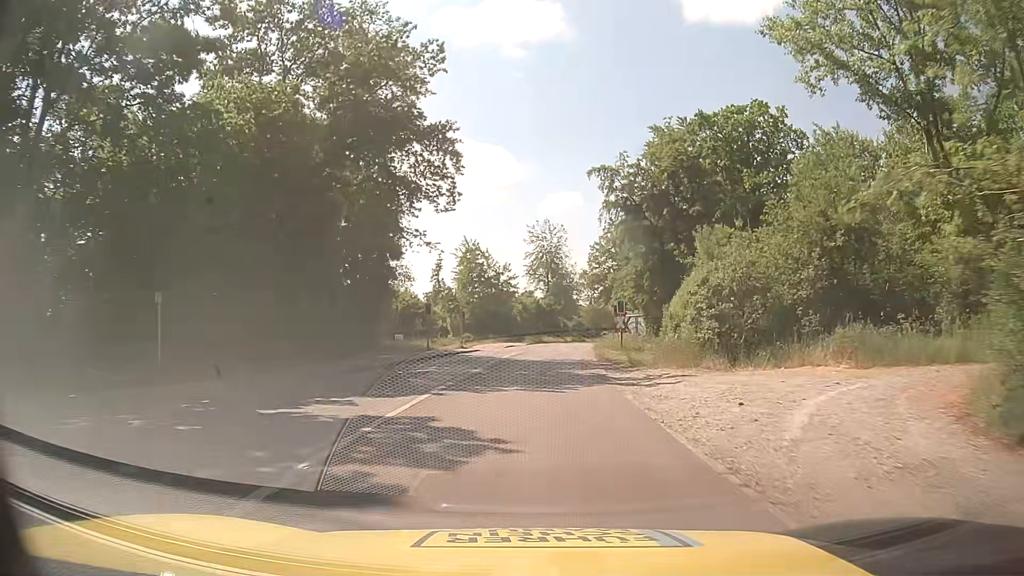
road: tertiary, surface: asphalt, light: Day
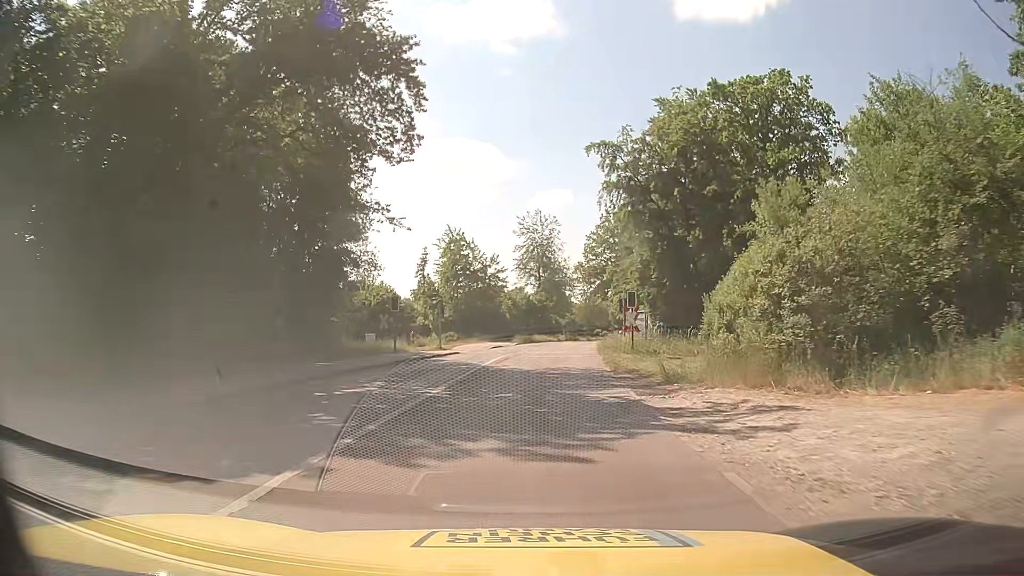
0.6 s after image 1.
(0.0, +7.4) m; 0°
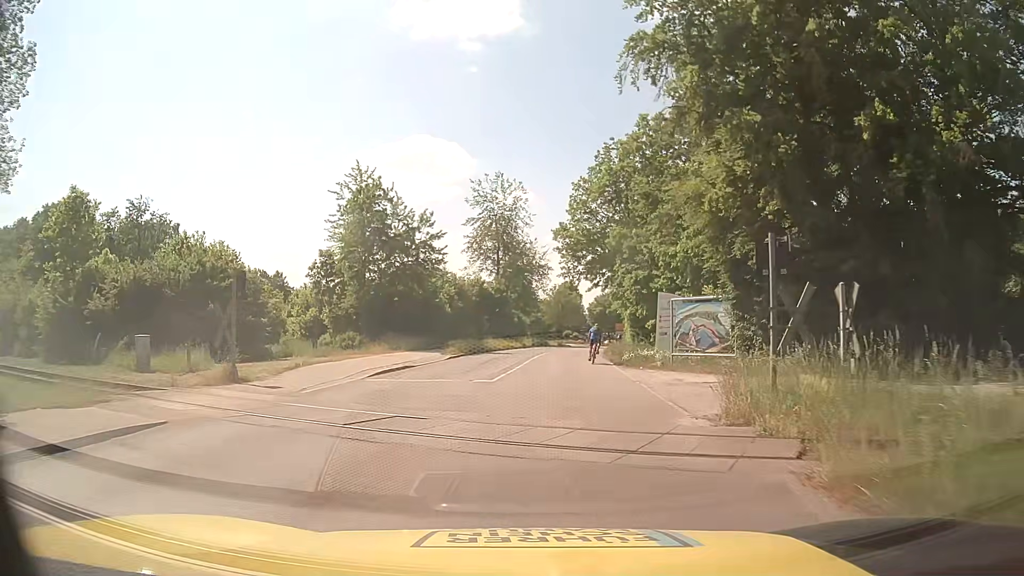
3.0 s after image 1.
(+1.0, +28.1) m; +4°
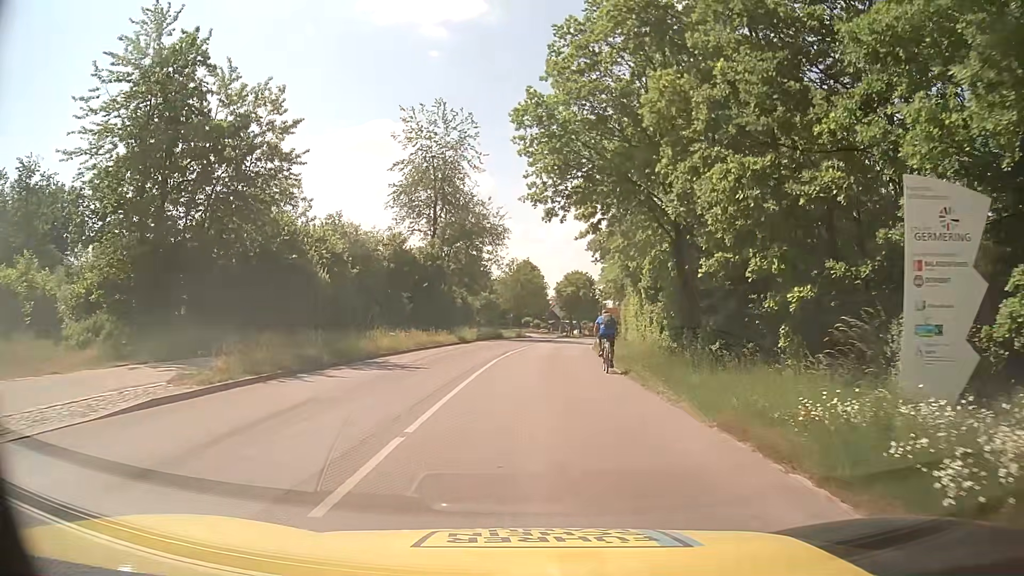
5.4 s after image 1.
(+0.9, +24.2) m; +4°
